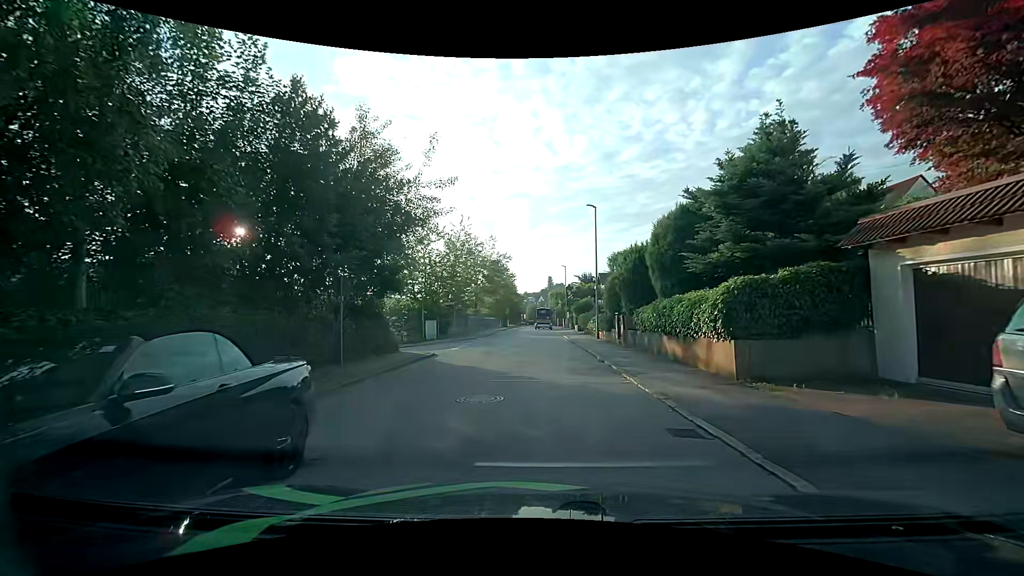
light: Day
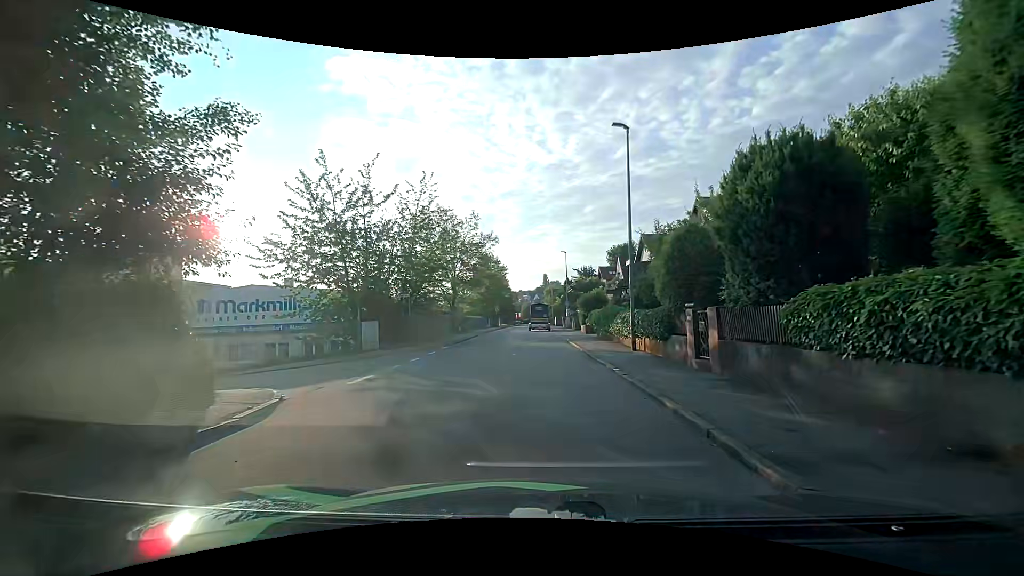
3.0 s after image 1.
(+0.2, +12.6) m; +1°
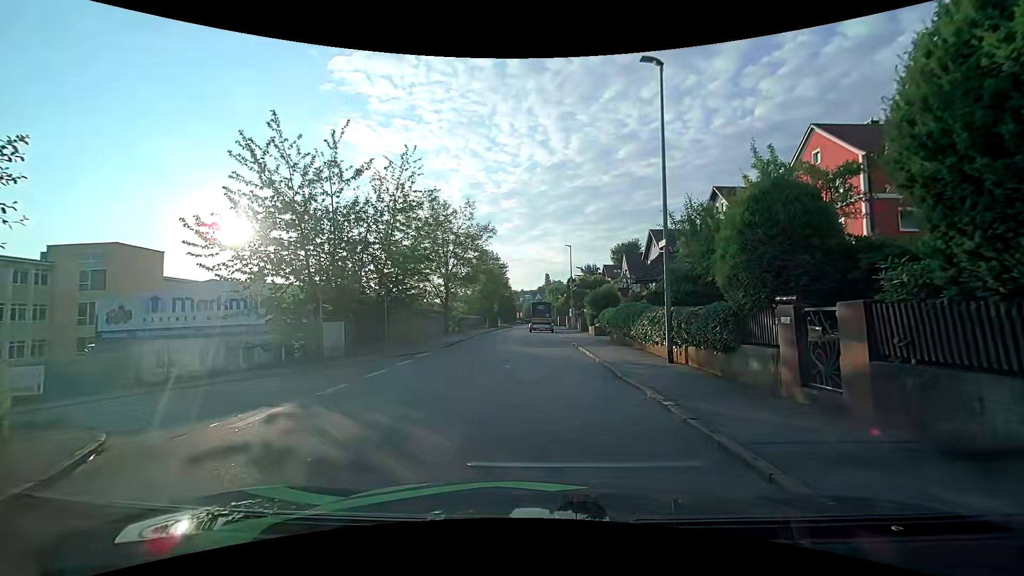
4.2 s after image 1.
(0.0, +4.5) m; 0°
